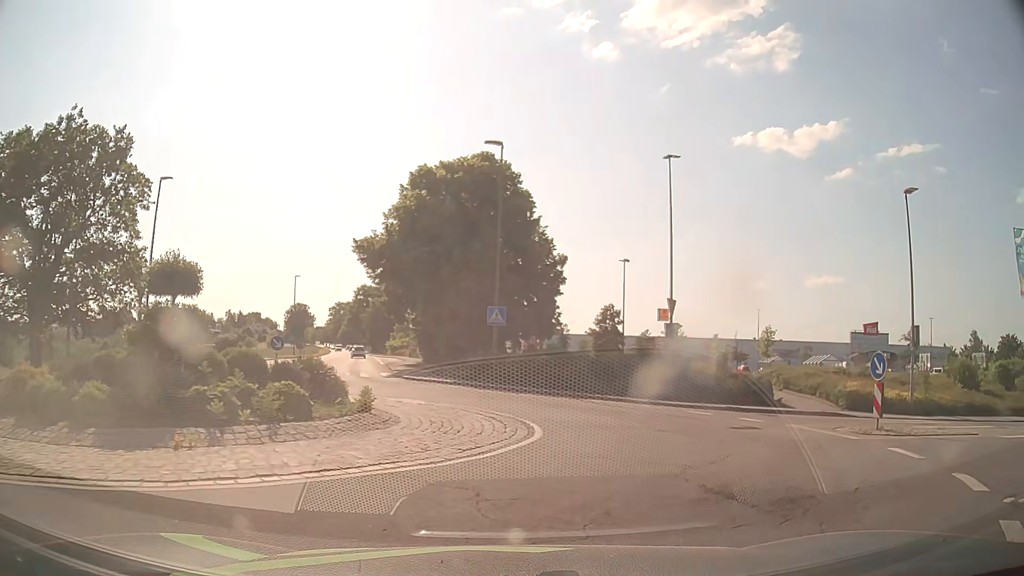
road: tertiary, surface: asphalt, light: Day
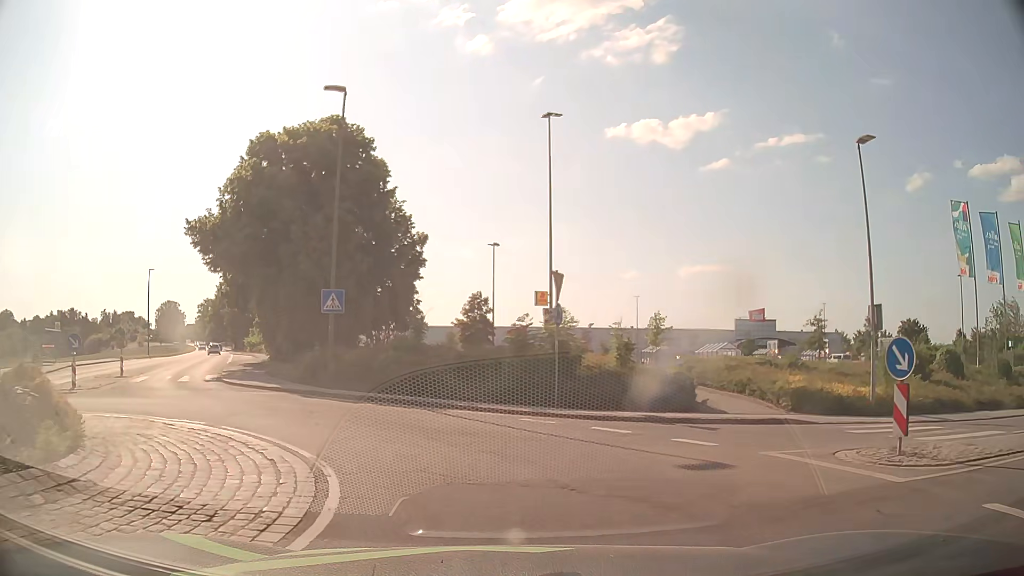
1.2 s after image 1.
(+0.7, +5.9) m; +12°
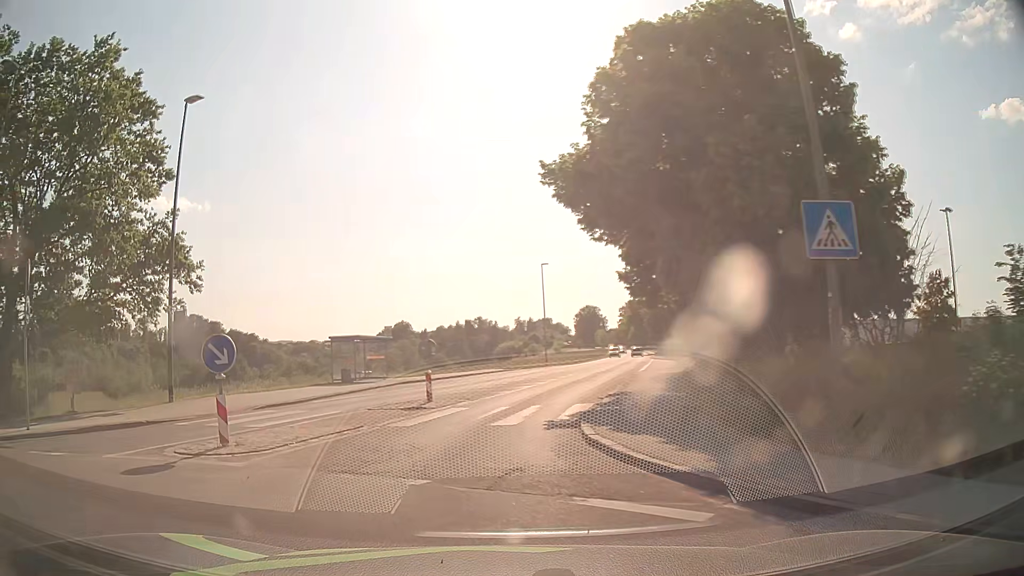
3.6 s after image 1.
(-3.4, +12.9) m; -37°
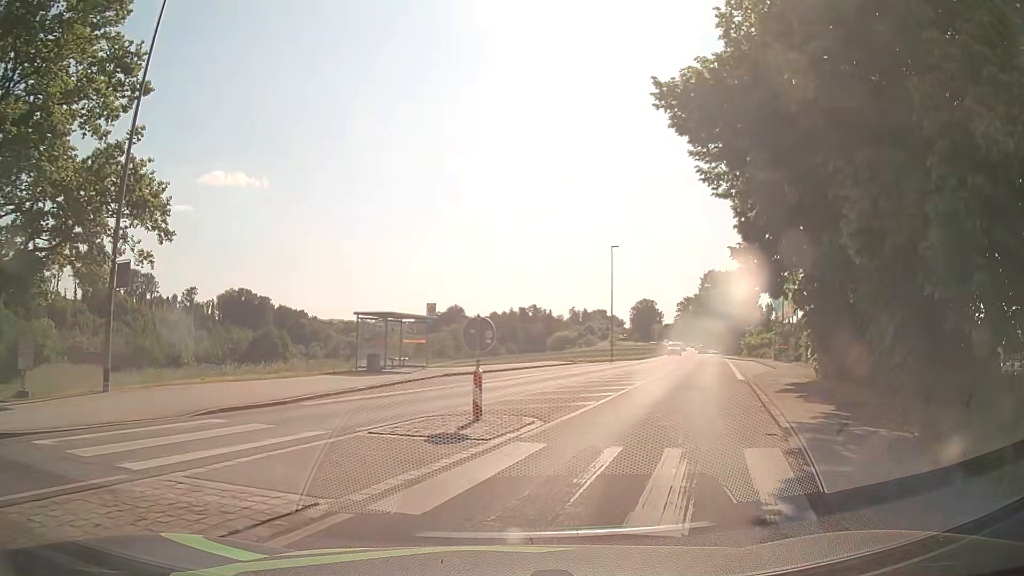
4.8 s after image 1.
(-0.7, +7.4) m; -6°
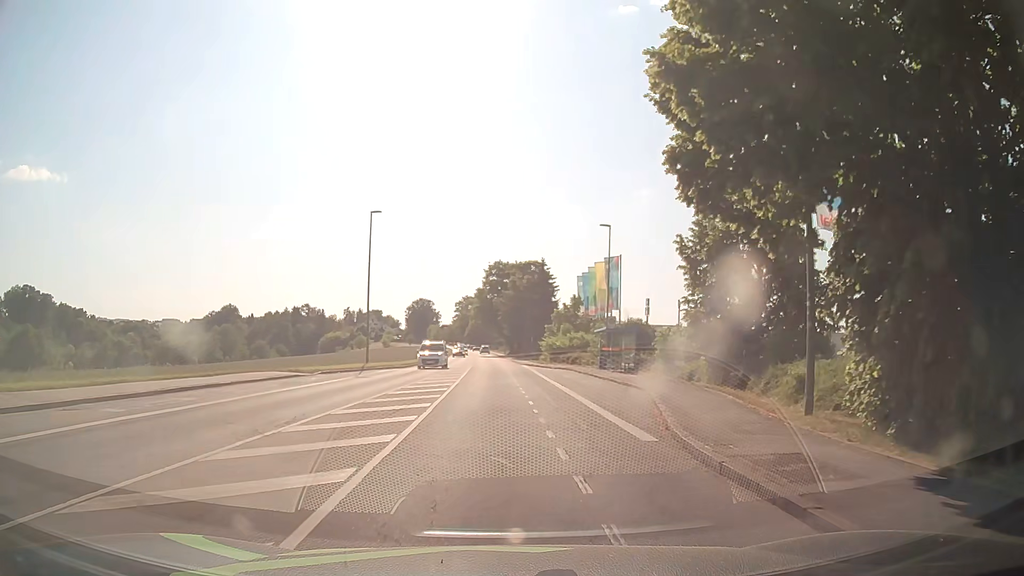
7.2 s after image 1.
(+3.8, +16.9) m; +20°
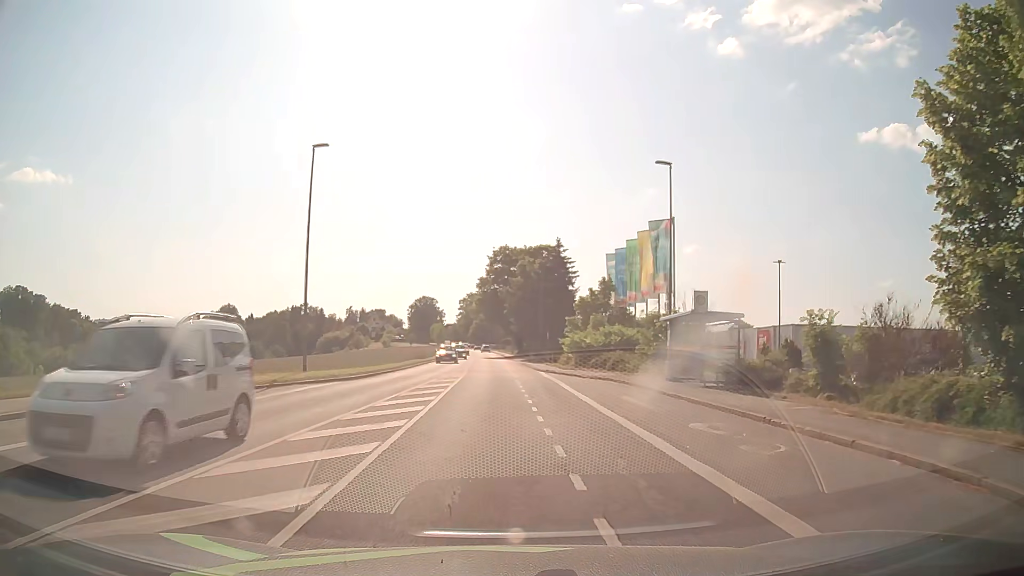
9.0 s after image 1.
(0.0, +16.1) m; 0°
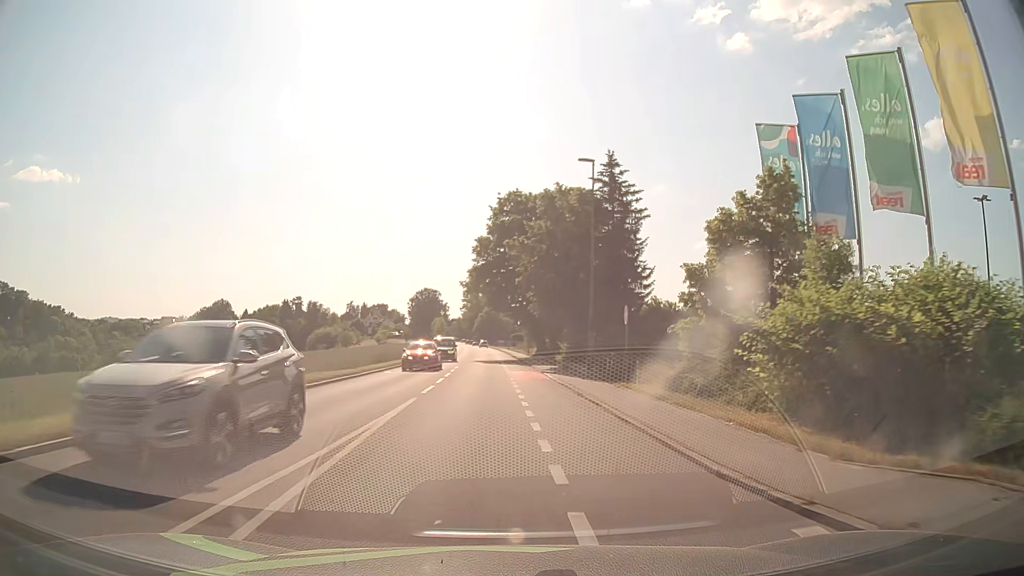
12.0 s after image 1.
(-0.3, +32.2) m; -1°
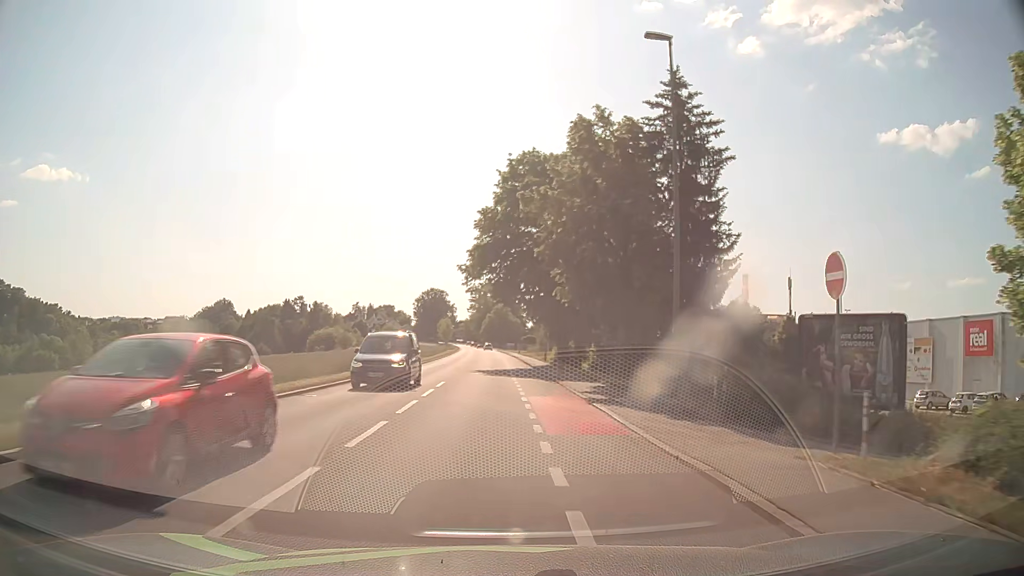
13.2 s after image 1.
(0.0, +14.0) m; 0°
(0, +10) (0, +20) (0, +30) (-1, +40) (-1, +50) (-1, +60) (-1, +70) (-2, +80) (-2, +90) (-2, +100) m
